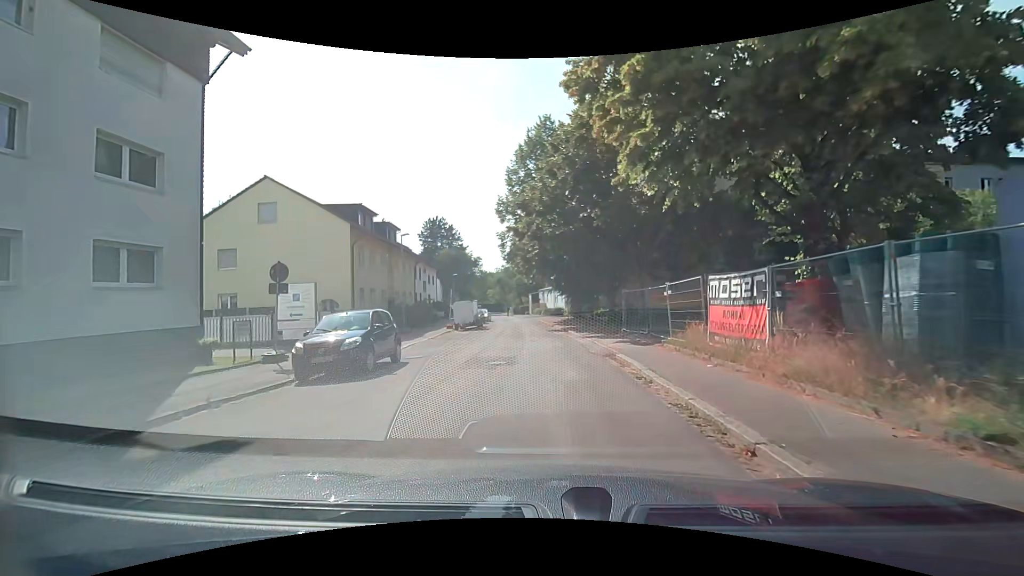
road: unclassified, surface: asphalt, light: Day
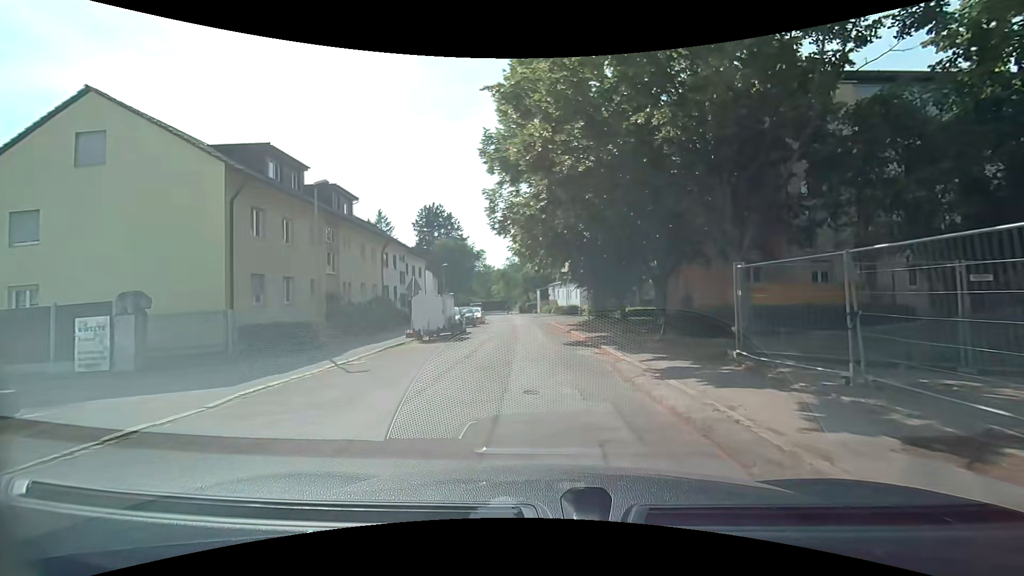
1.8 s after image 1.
(0.0, +13.0) m; 0°
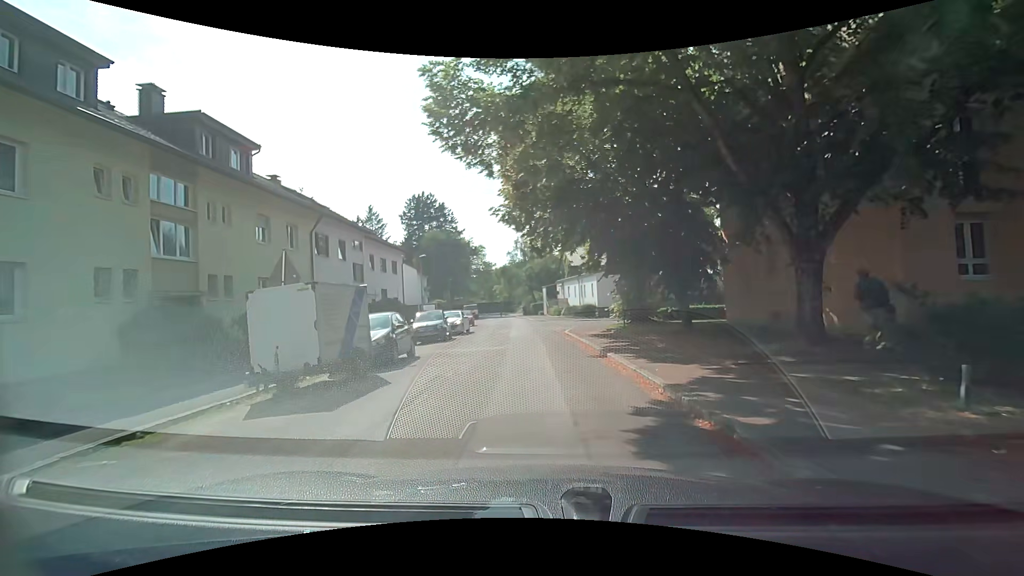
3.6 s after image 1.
(-0.3, +12.6) m; -3°
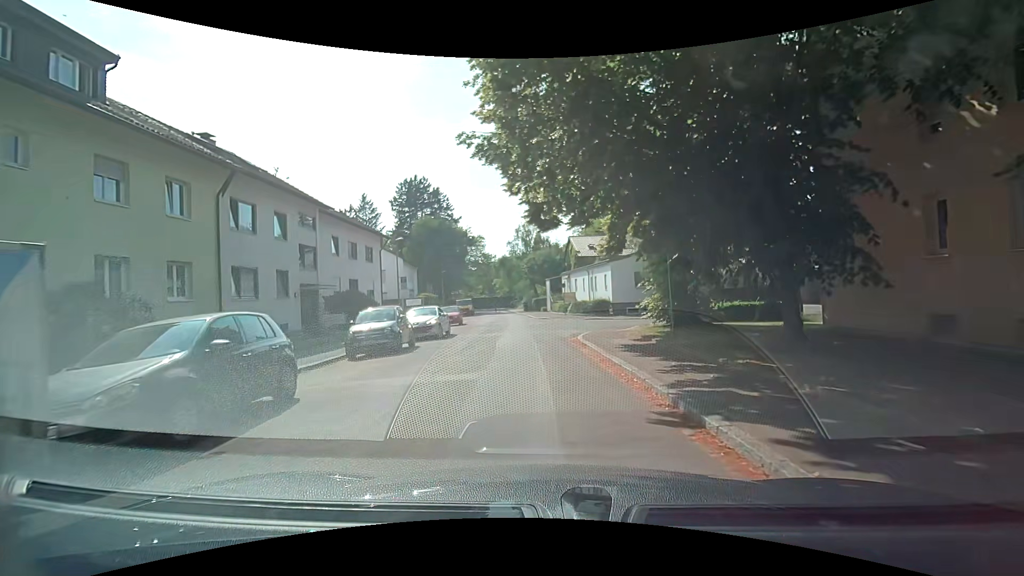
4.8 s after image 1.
(0.0, +7.7) m; 0°
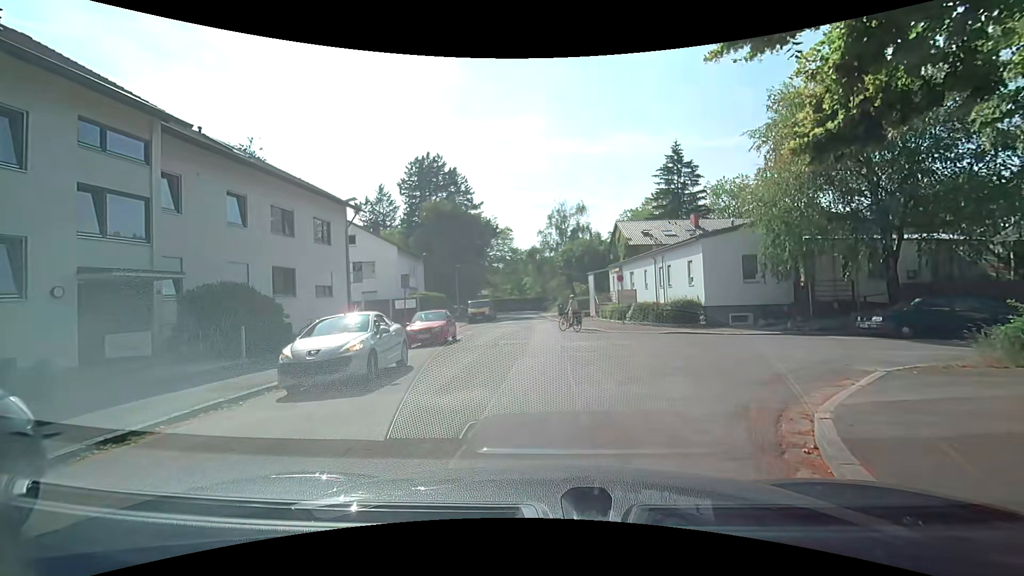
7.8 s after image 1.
(-0.4, +14.1) m; -3°
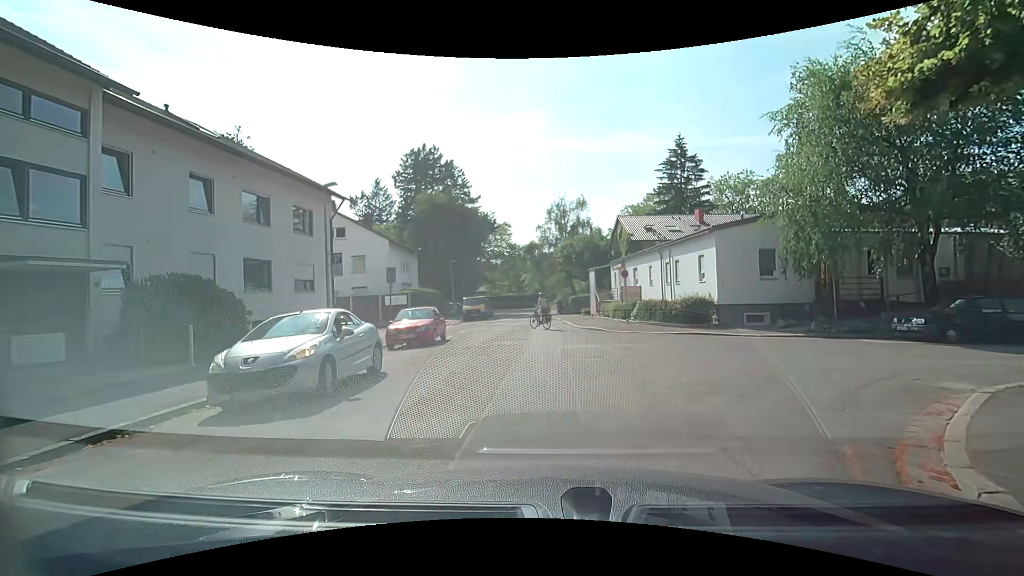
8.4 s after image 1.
(0.0, +1.9) m; +2°
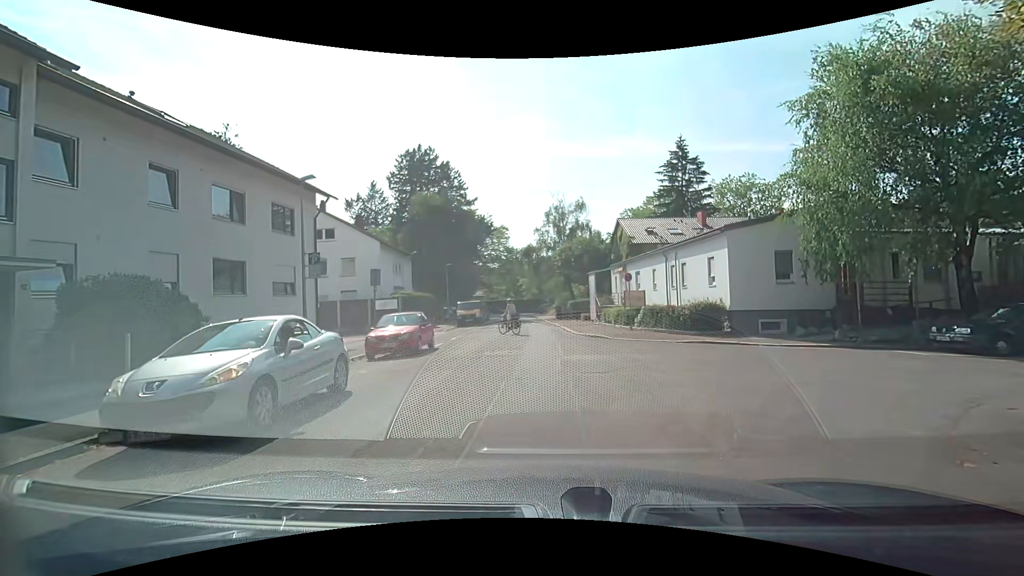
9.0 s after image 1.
(0.0, +1.7) m; -1°
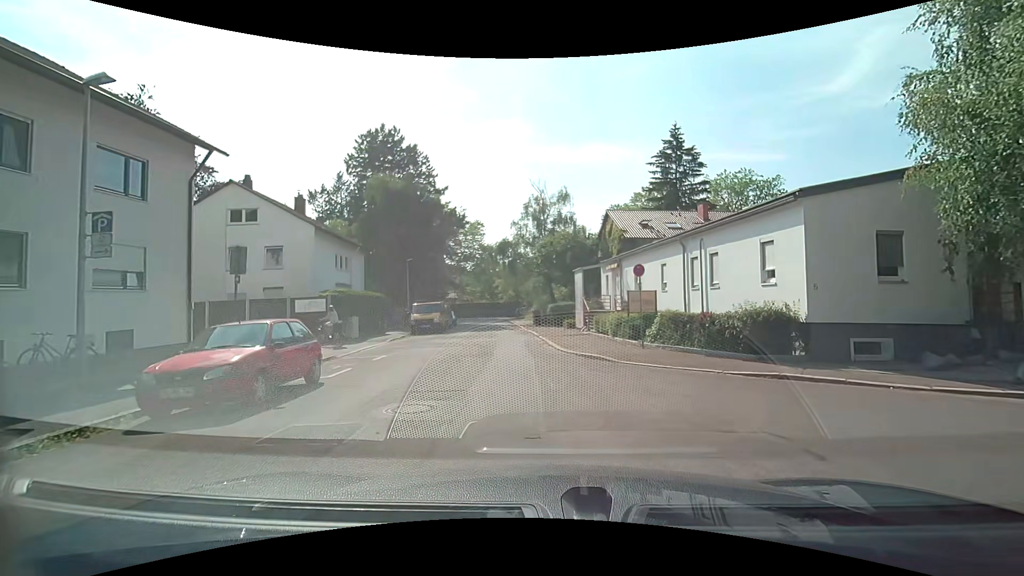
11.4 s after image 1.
(+0.2, +7.6) m; +3°
